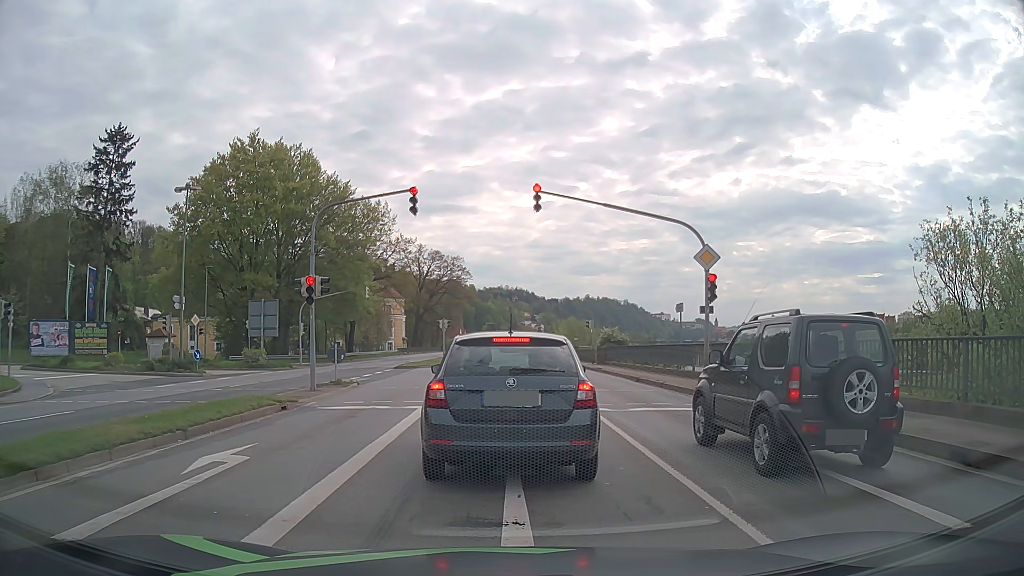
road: primary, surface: asphalt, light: Day
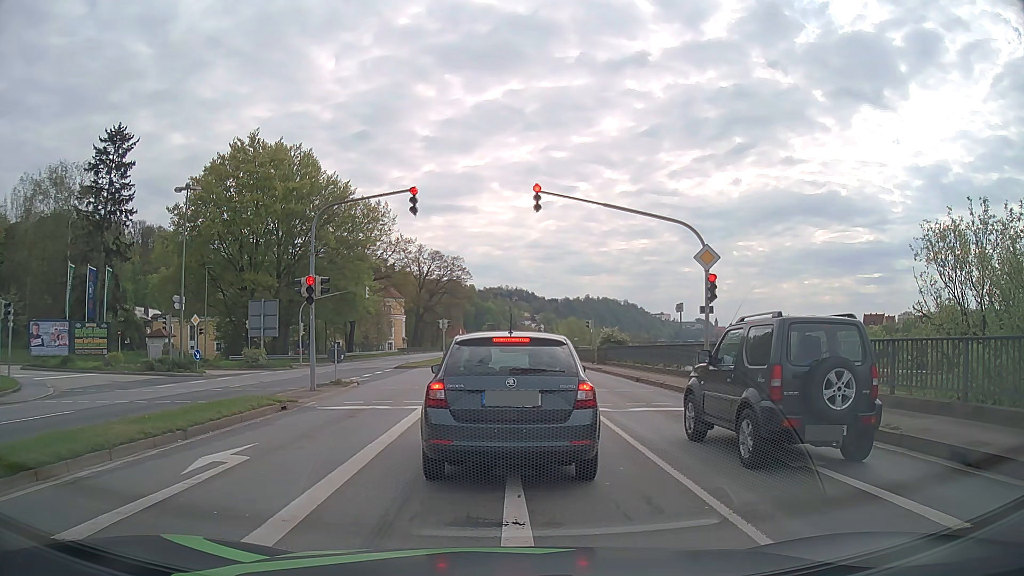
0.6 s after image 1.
(0.0, 0.0) m; 0°
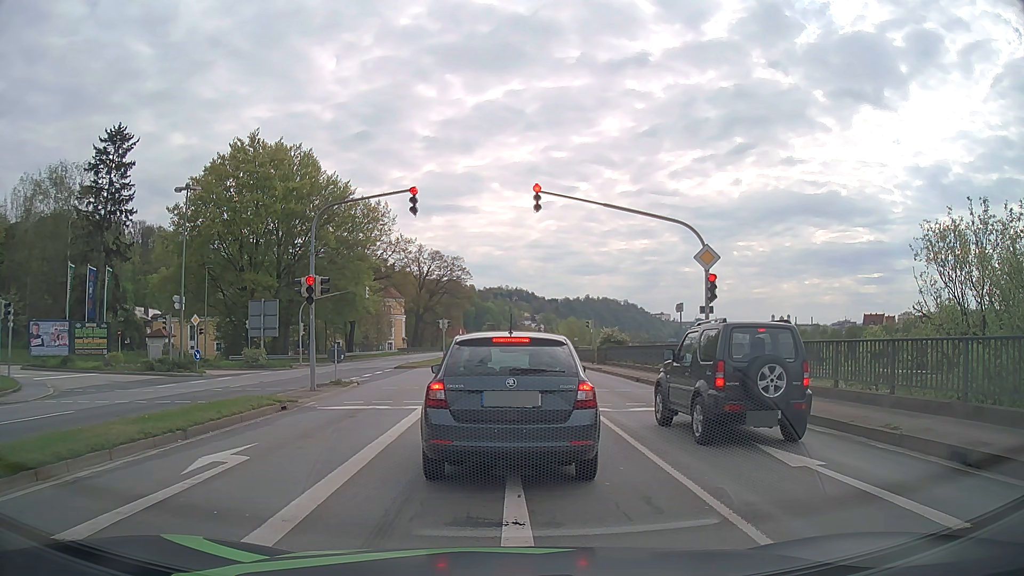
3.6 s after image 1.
(0.0, 0.0) m; 0°
(0, +10) (0, +20) (0, +30) (0, +40) (0, +50) (0, +60) (-1, +70) (-1, +80) (-1, +90) (-1, +100) m
